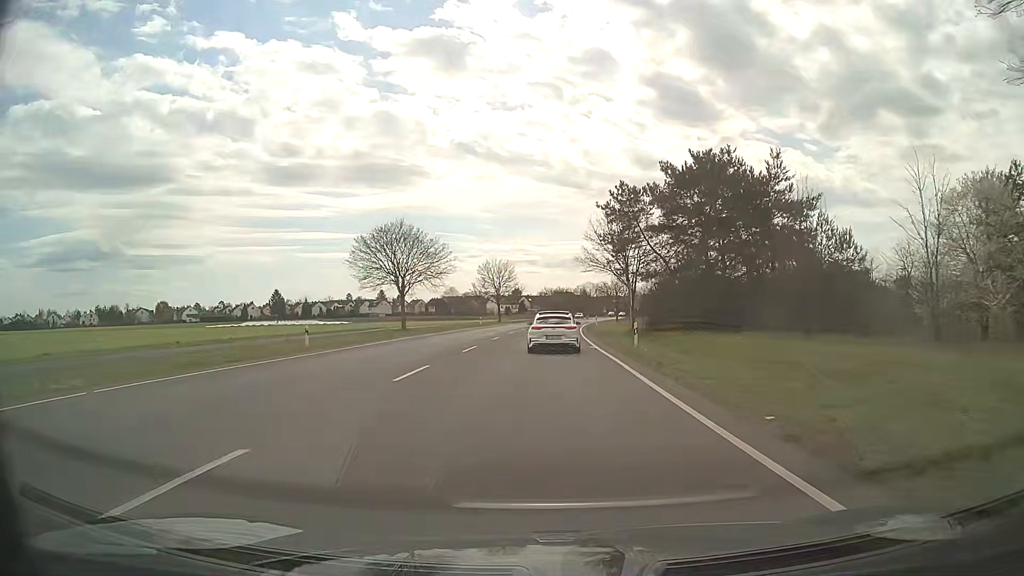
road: secondary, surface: asphalt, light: Day
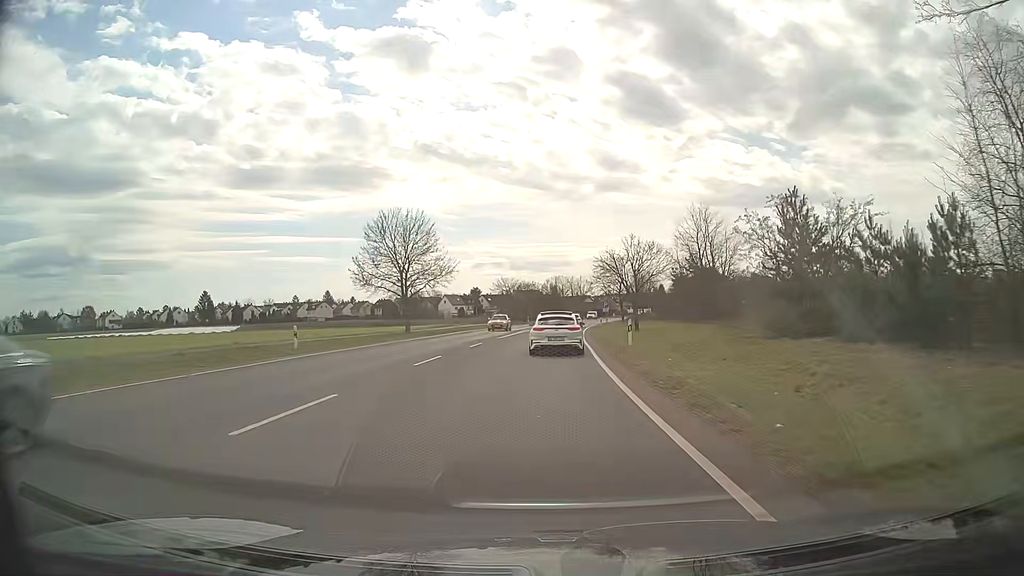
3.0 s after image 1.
(+1.5, +50.4) m; +3°
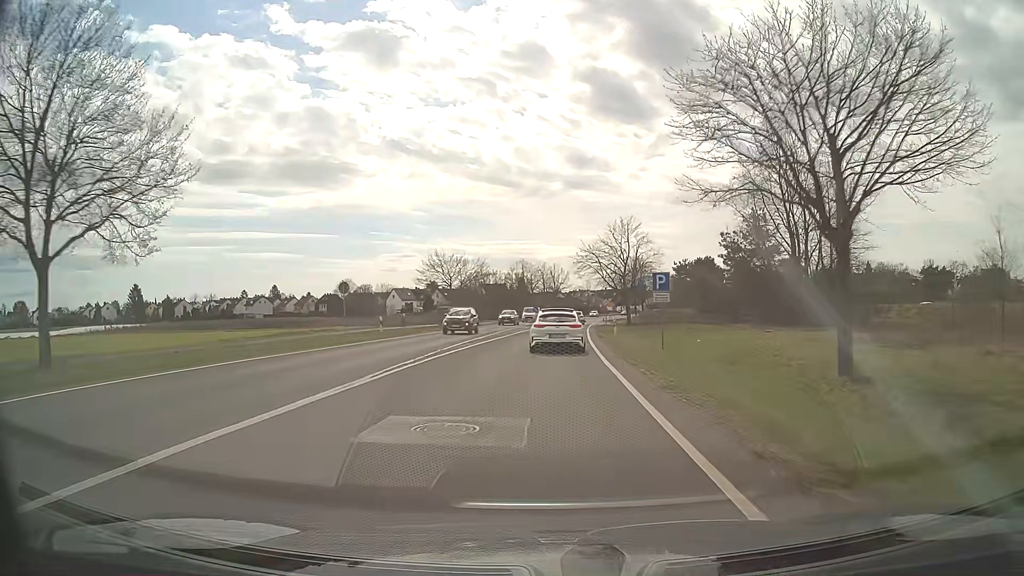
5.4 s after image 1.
(+1.2, +40.0) m; +3°
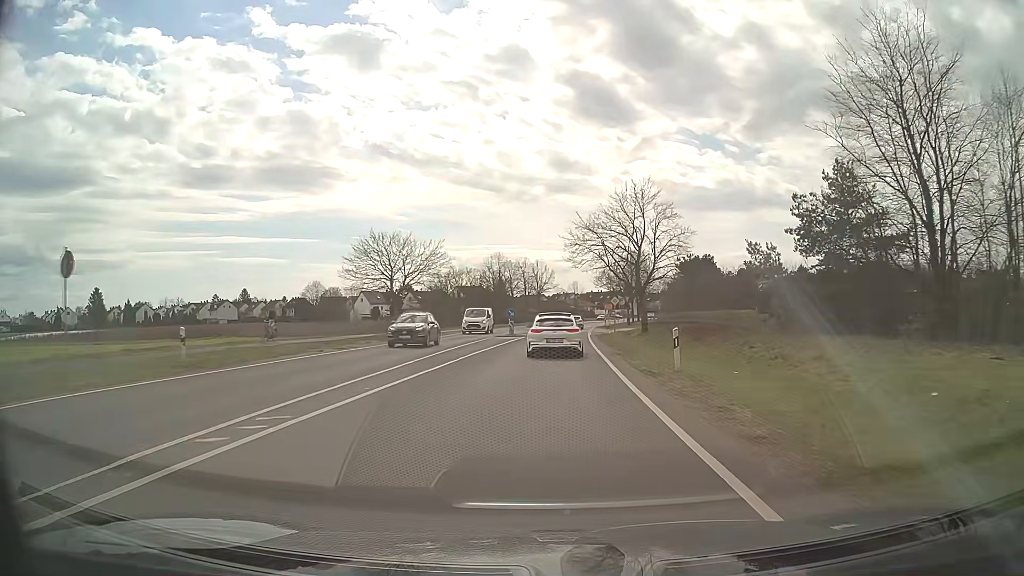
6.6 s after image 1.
(+0.2, +20.0) m; +1°
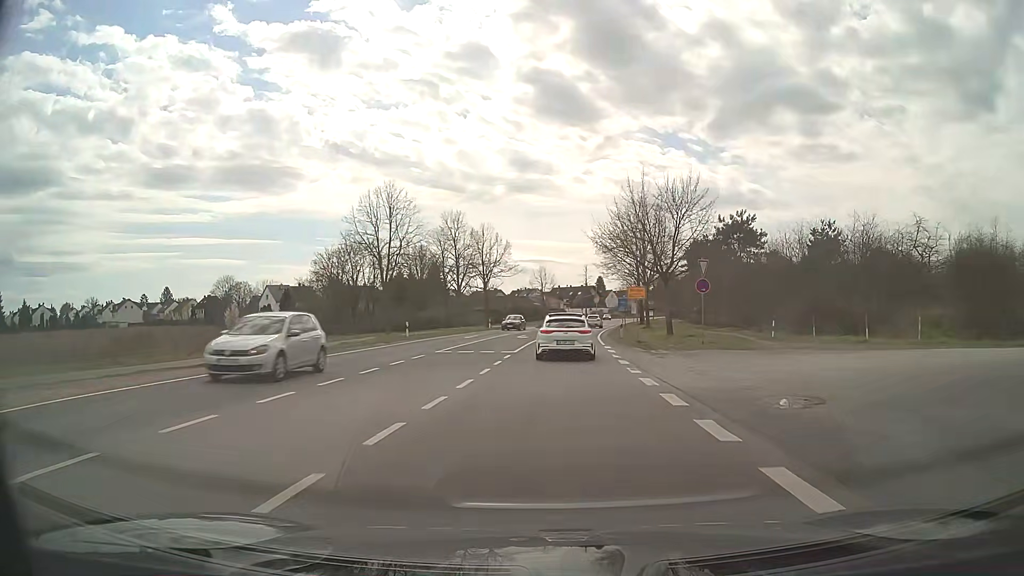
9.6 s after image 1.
(+1.3, +49.7) m; +3°
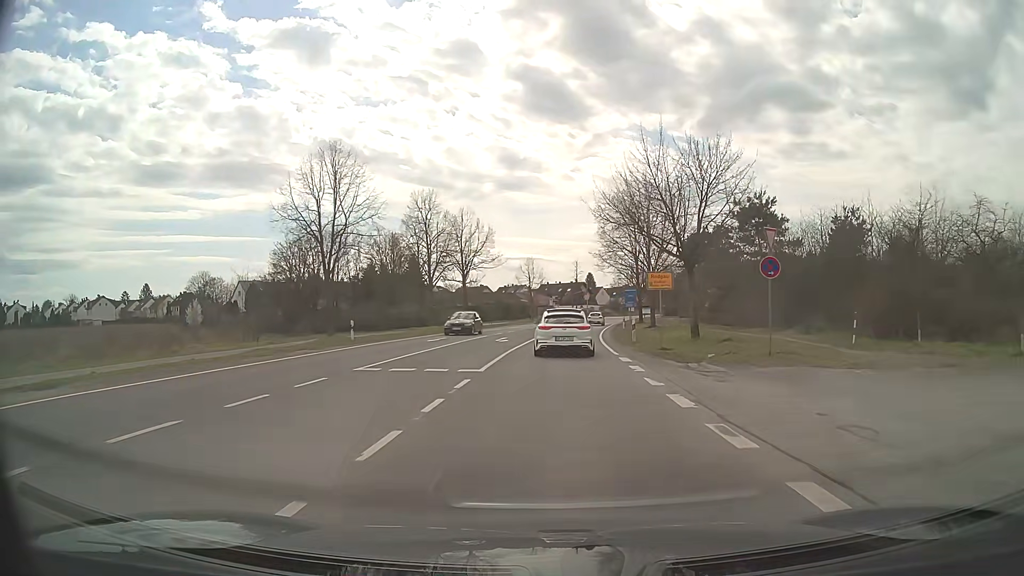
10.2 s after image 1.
(+0.1, +9.8) m; +1°
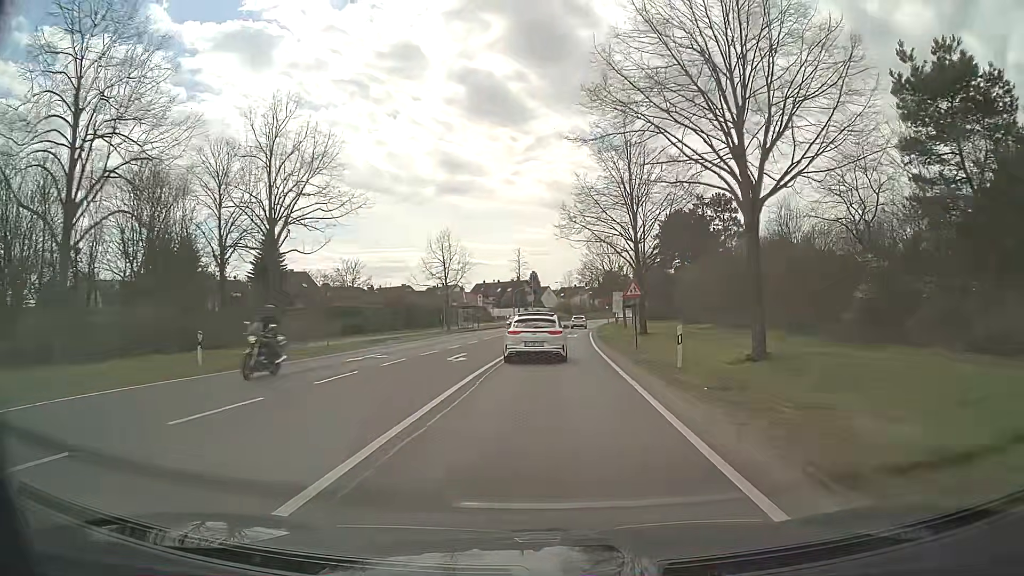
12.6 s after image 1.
(+1.7, +38.4) m; +5°
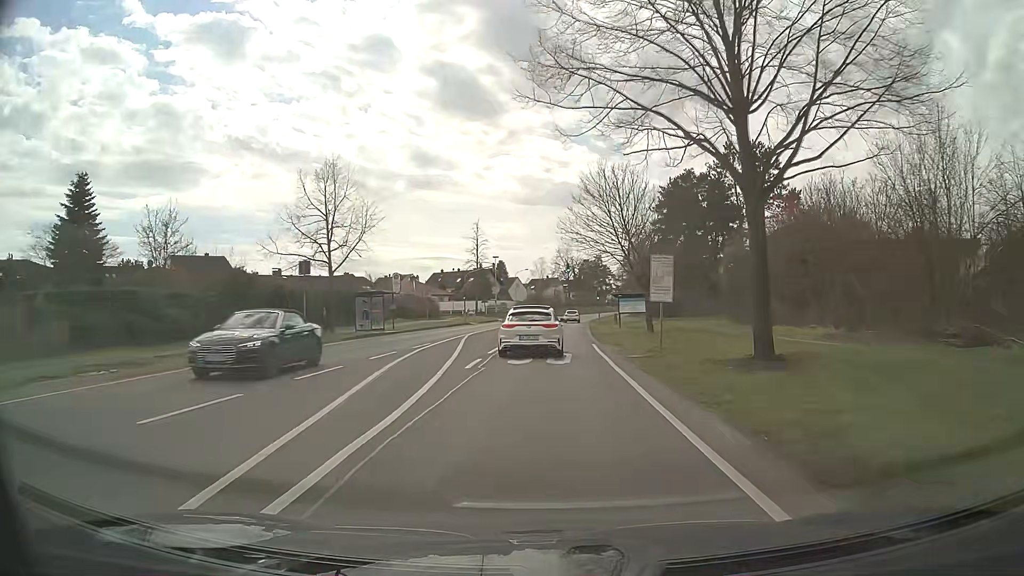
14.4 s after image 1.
(+0.8, +28.1) m; +3°
(0, +10) (0, +20) (+1, +30) (+1, +40) (+2, +50) (+2, +60) (+3, +70) (+4, +80) (+5, +90) (+6, +100) m
